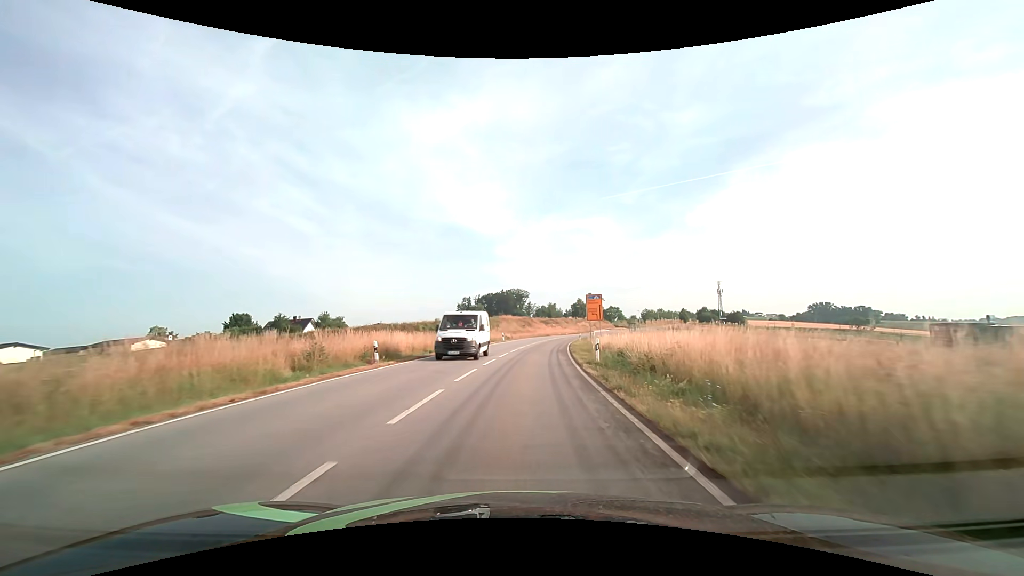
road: secondary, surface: asphalt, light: Day
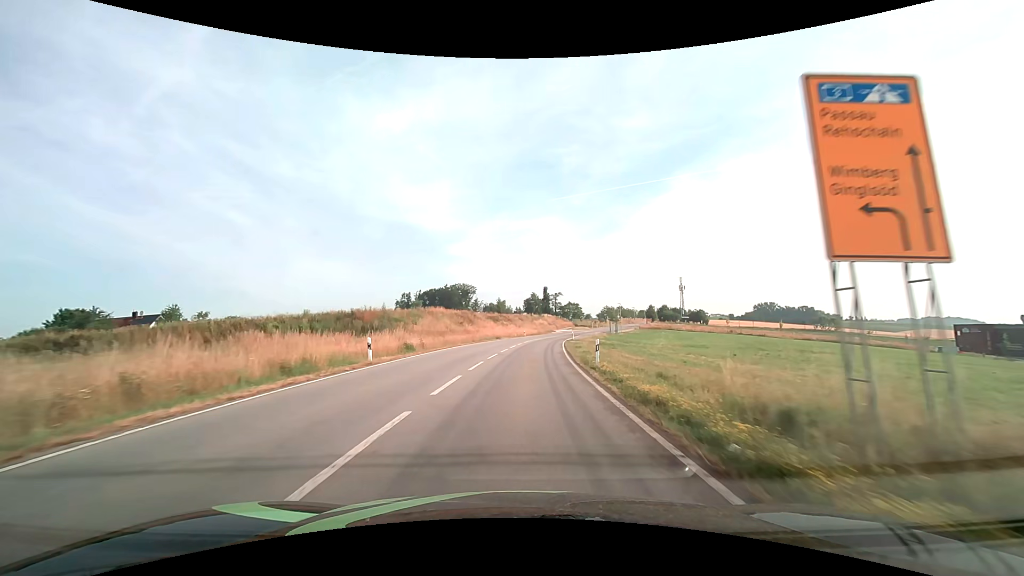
(+1.9, +38.9) m; +6°
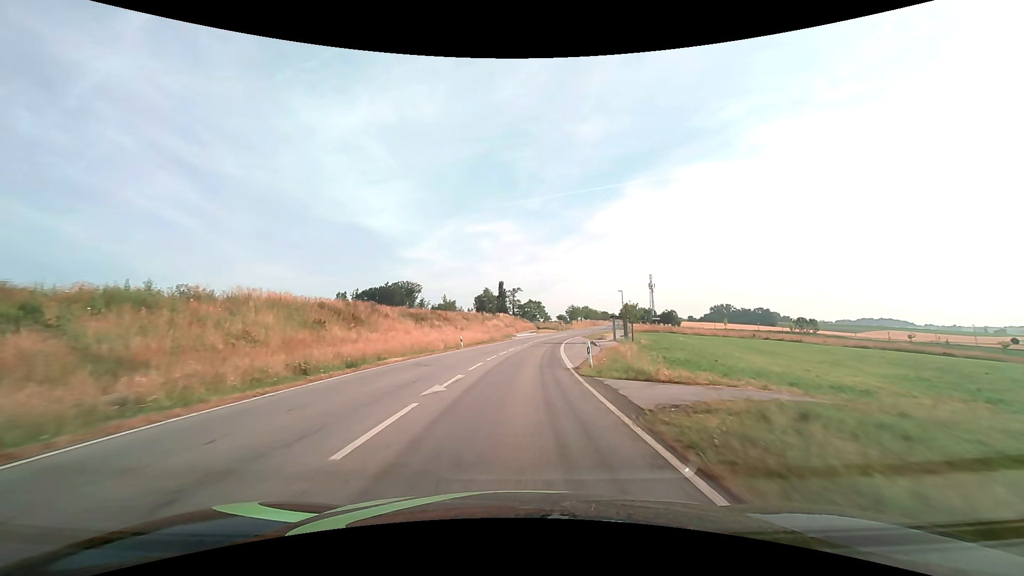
(+1.8, +40.8) m; +5°
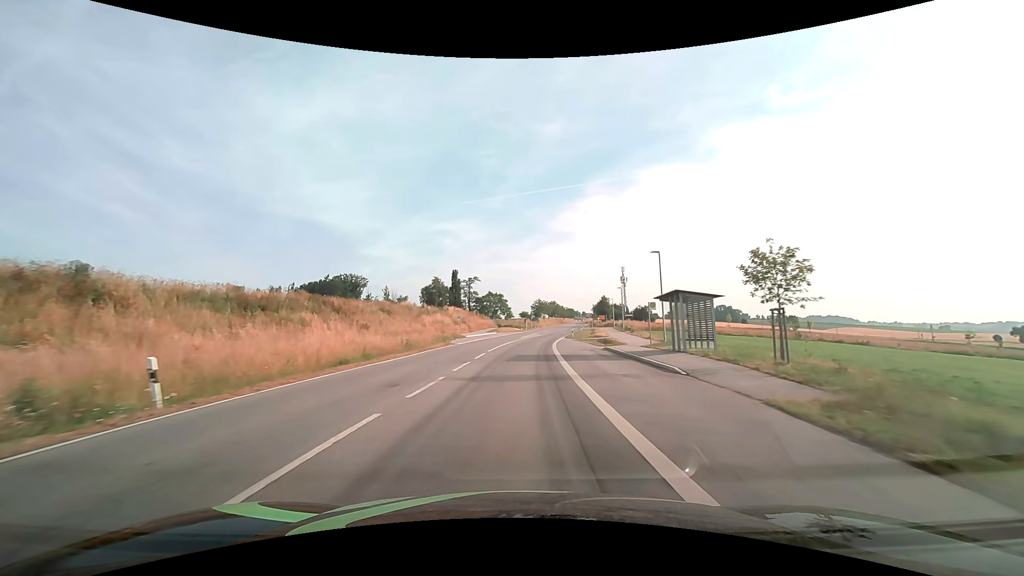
(+1.3, +31.8) m; +5°
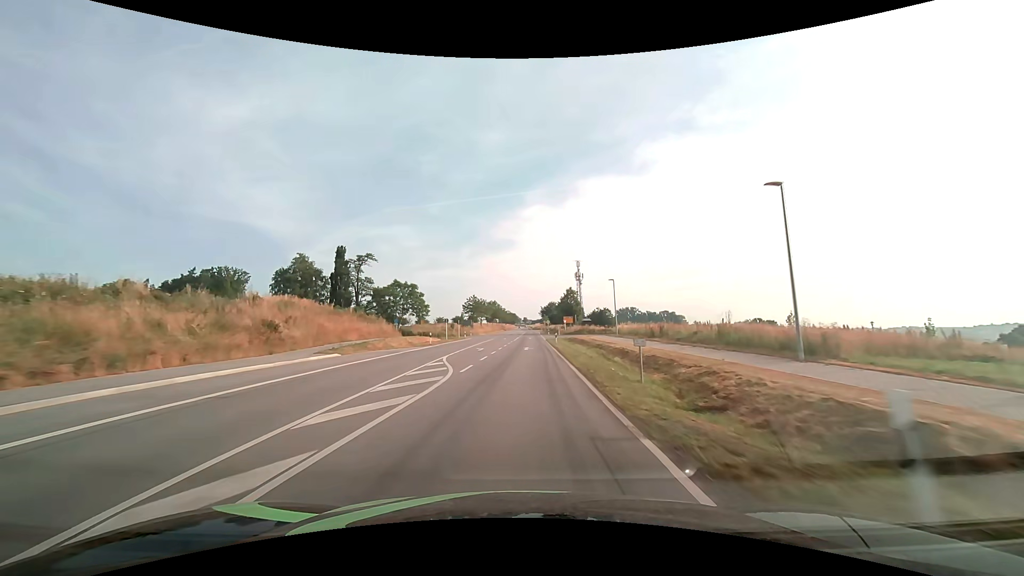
(+3.1, +54.8) m; +7°
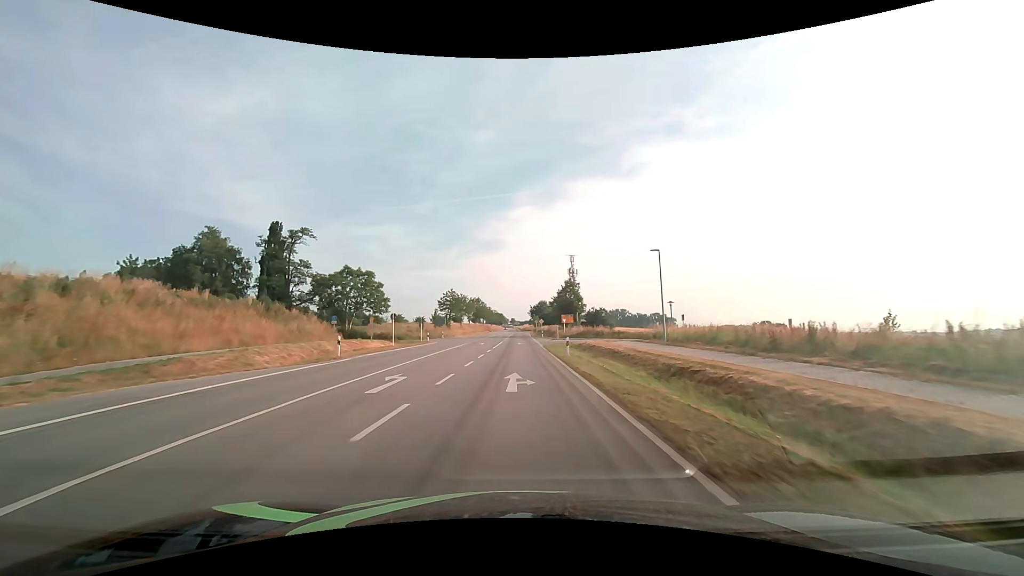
(+0.4, +22.0) m; +1°
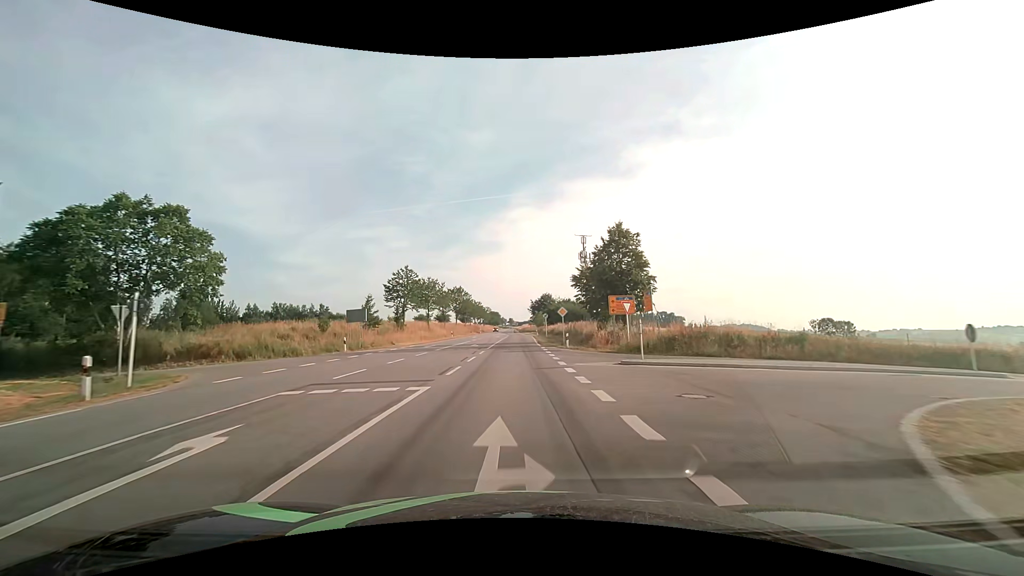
(+0.5, +43.7) m; 0°
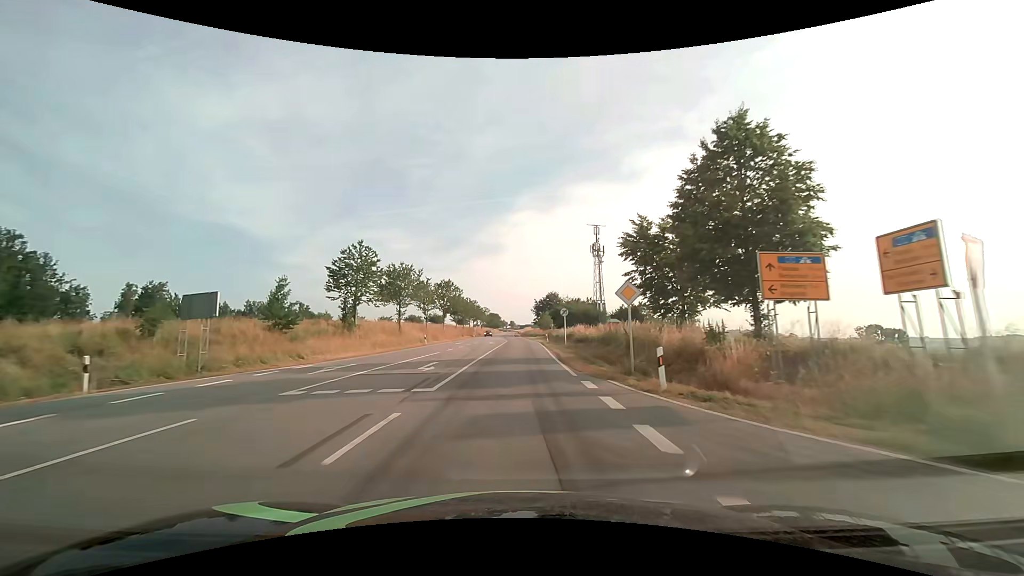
(-0.1, +21.8) m; 0°
(0, +10) (0, +20) (0, +30) (0, +40) (0, +50) (0, +60) (0, +70) (-1, +80) (-1, +90) (-2, +100) m
